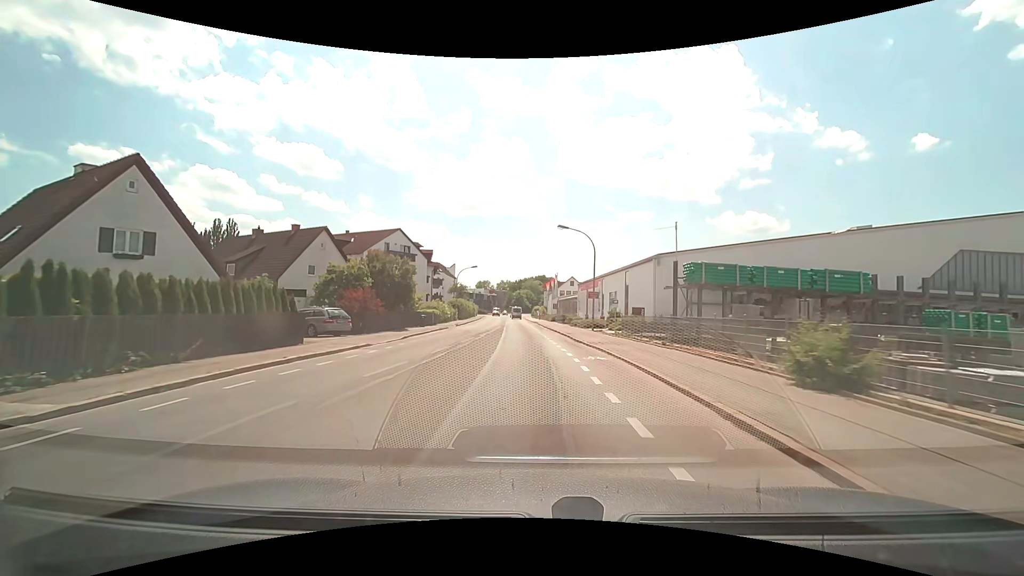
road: secondary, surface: asphalt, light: Day
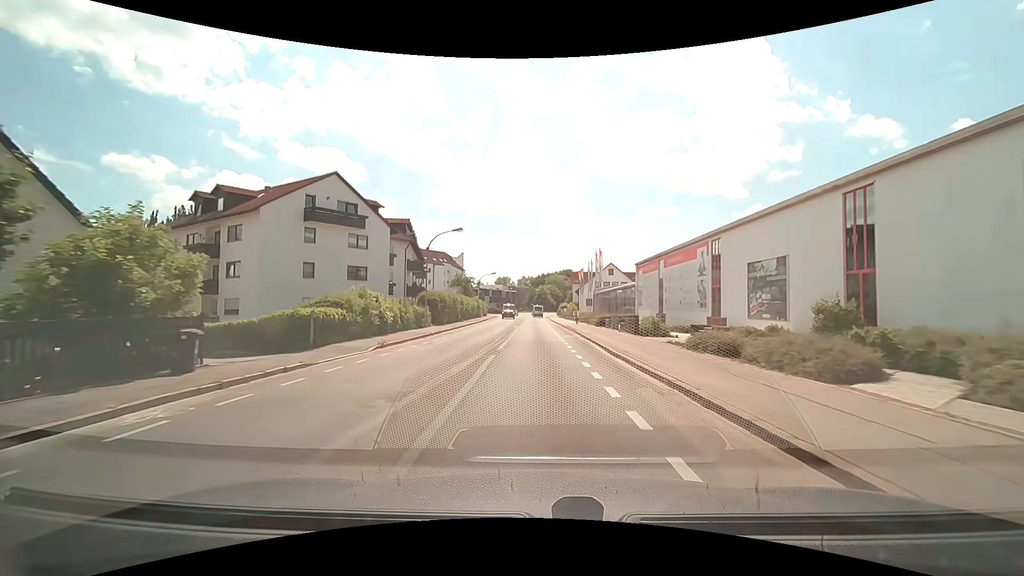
(-0.7, +29.9) m; -2°
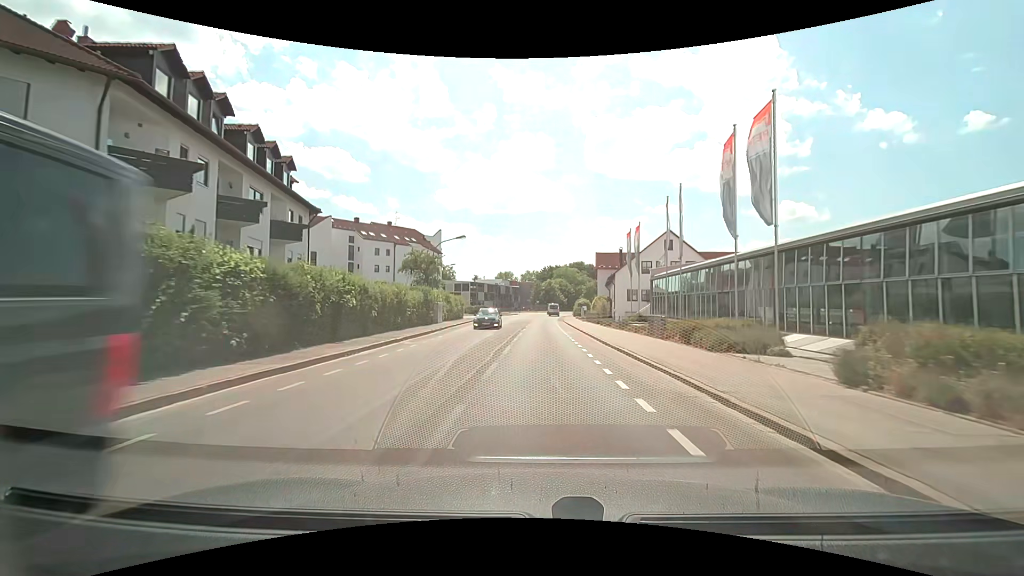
(-0.5, +39.0) m; 0°
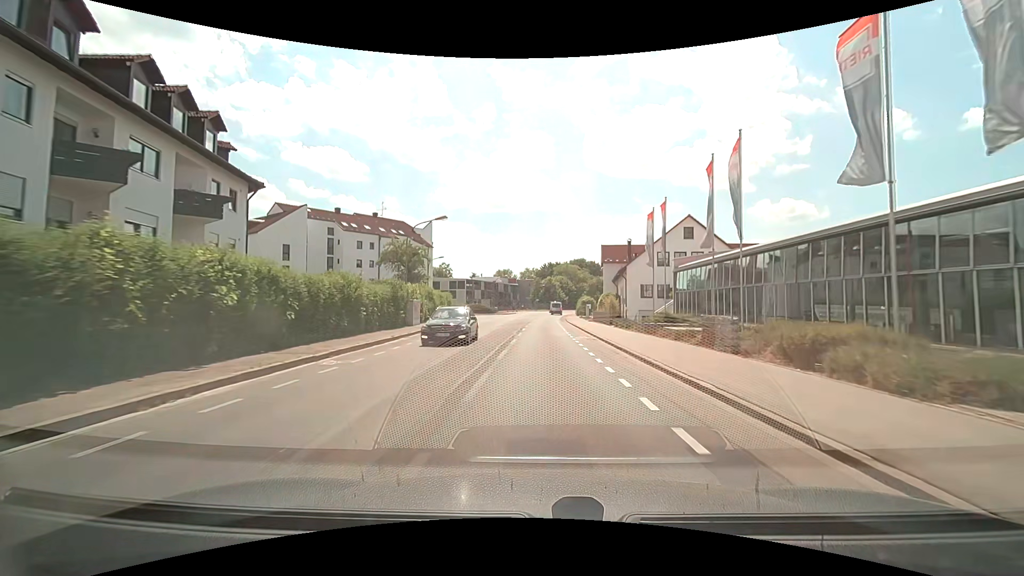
(-0.1, +8.0) m; -1°
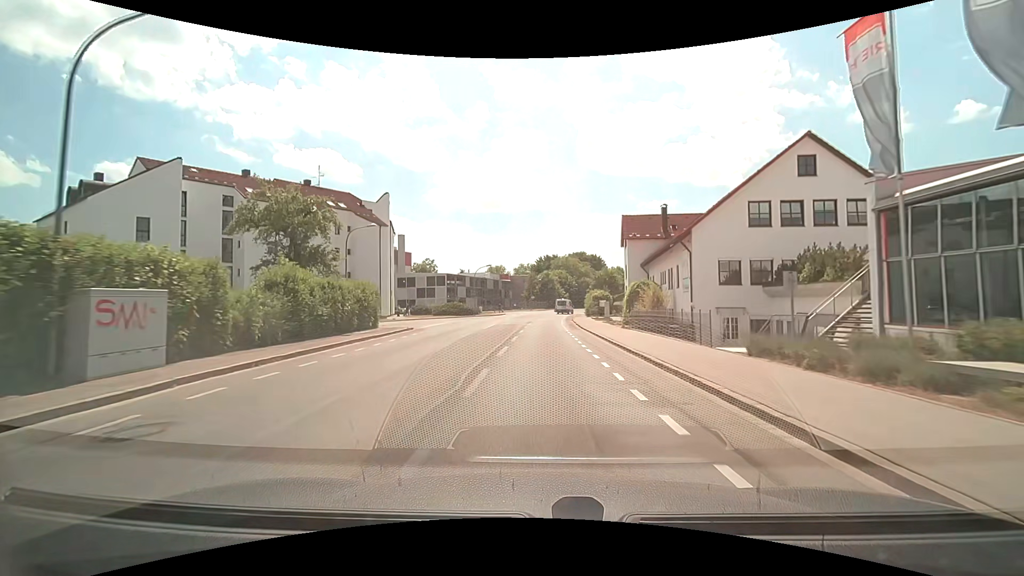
(+0.1, +23.2) m; +1°
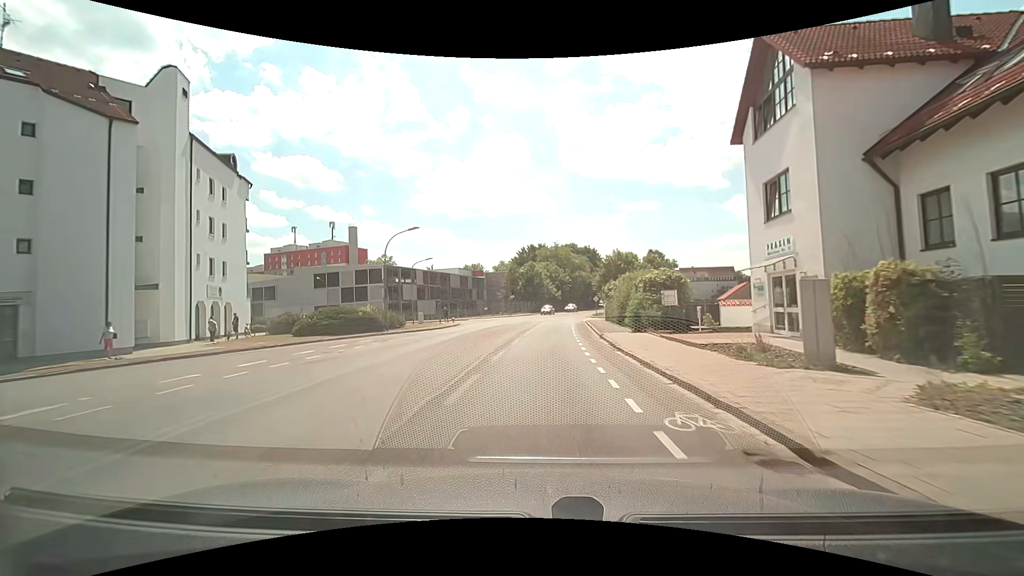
(+0.3, +36.7) m; +2°
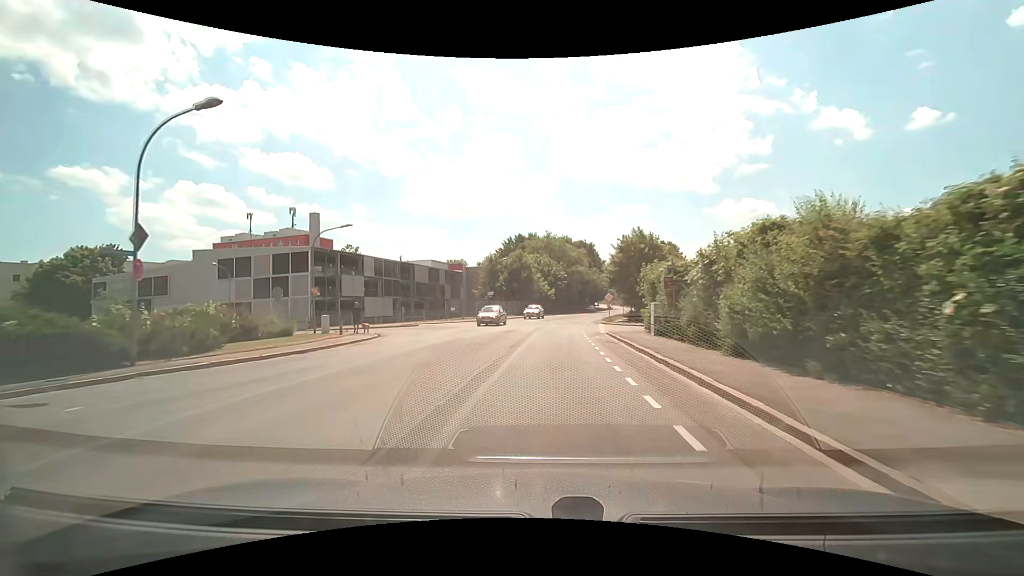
(+0.1, +21.6) m; +1°
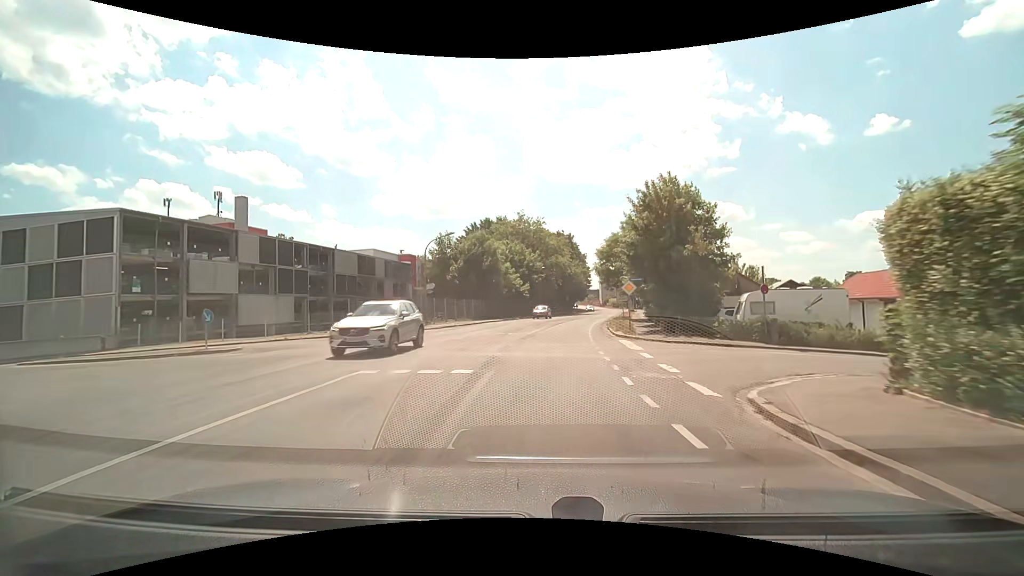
(+0.6, +21.9) m; +3°
(0, +10) (0, +20) (+1, +30) (+2, +40) (+4, +50) (+5, +60) (+7, +69) (+9, +79) (+11, +89) (+13, +99) m
